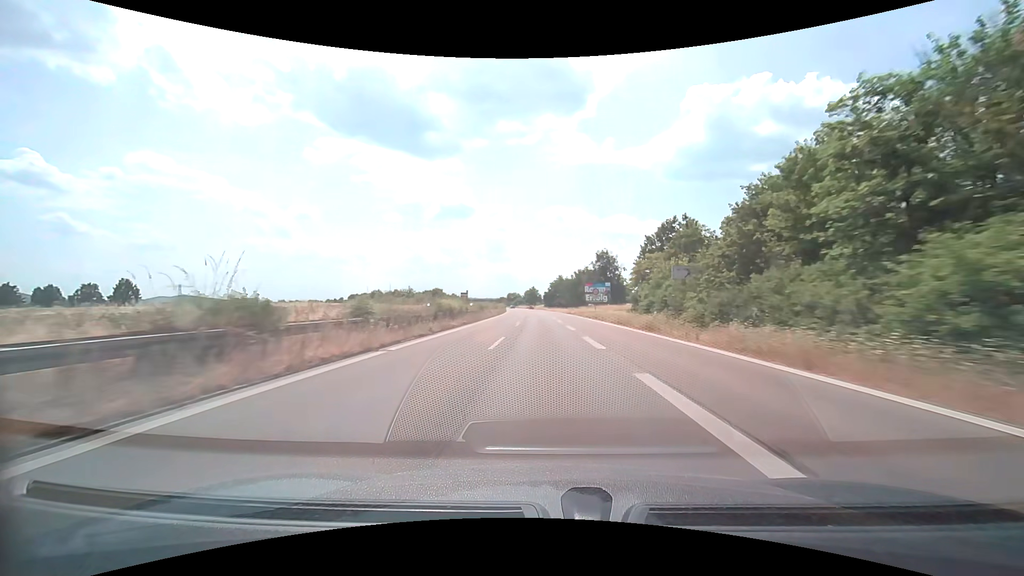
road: trunk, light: Day
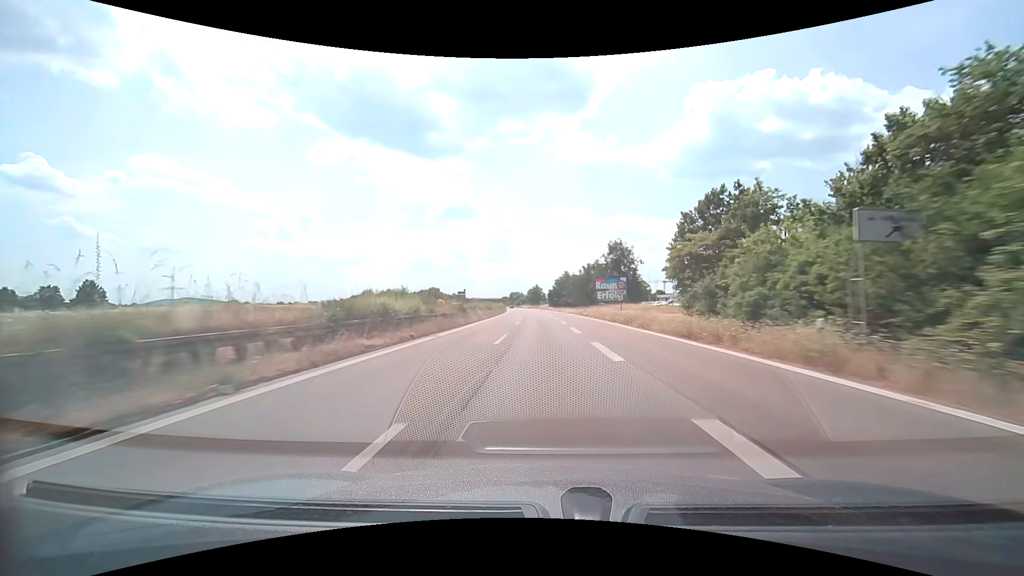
(0.0, +15.8) m; 0°
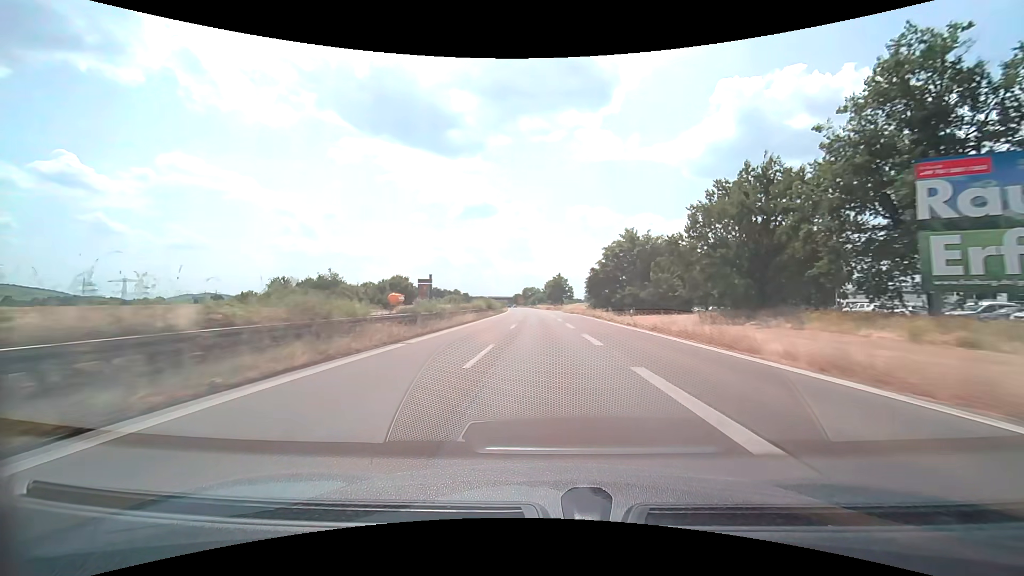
(-1.8, +79.0) m; -2°
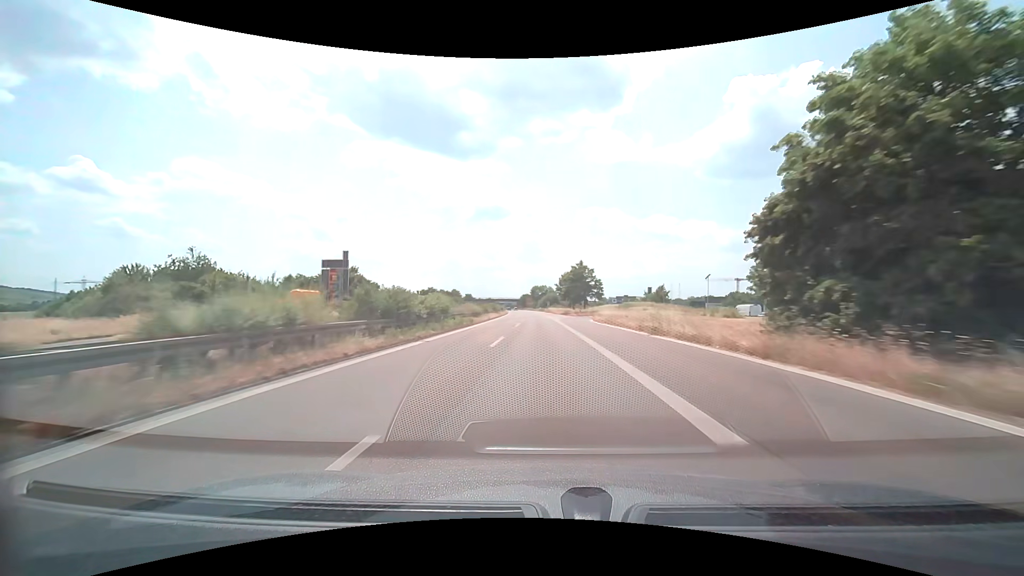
(-0.5, +47.4) m; -2°
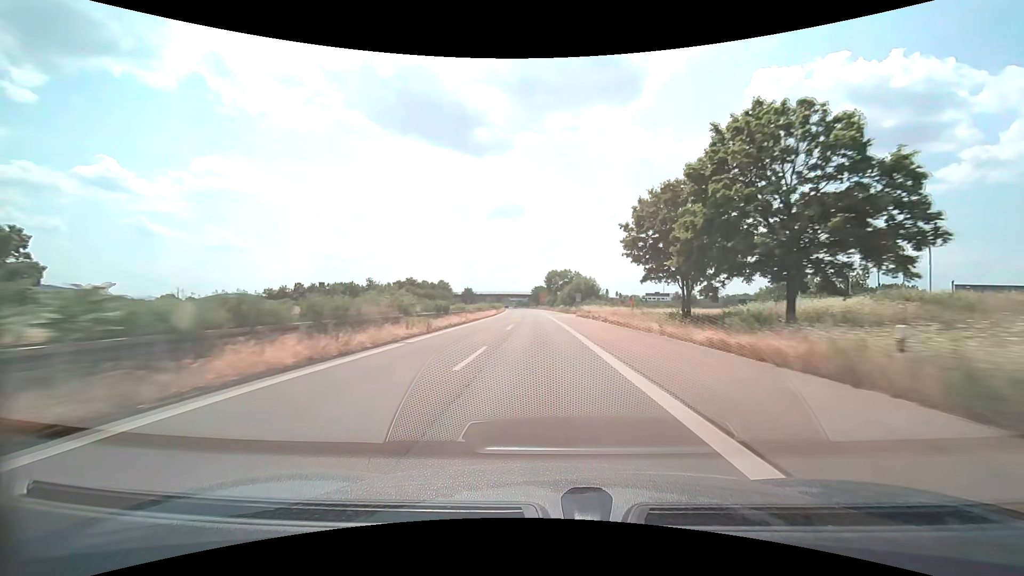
(-1.3, +79.0) m; -2°
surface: asphalt
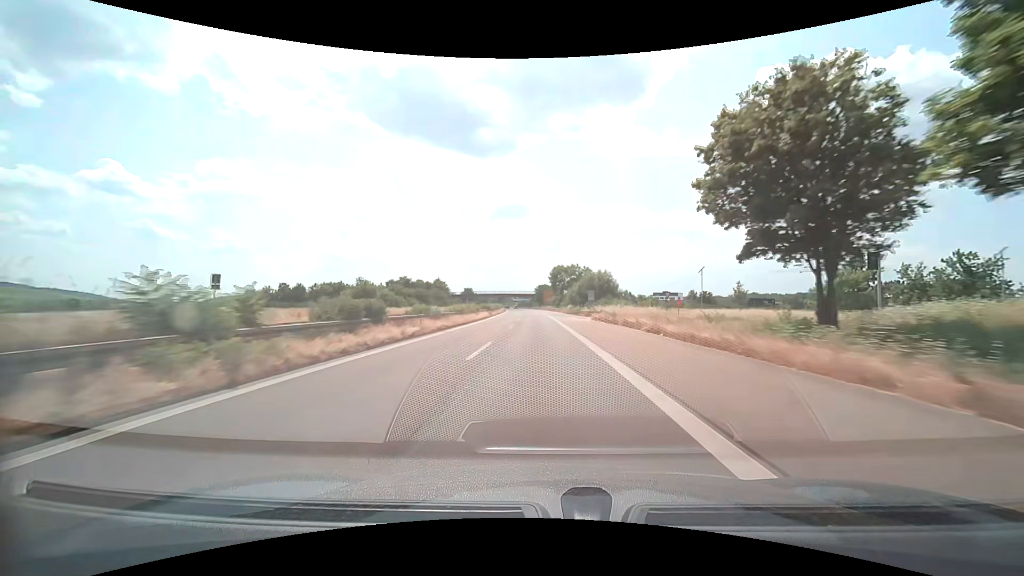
(0.0, +15.8) m; -1°
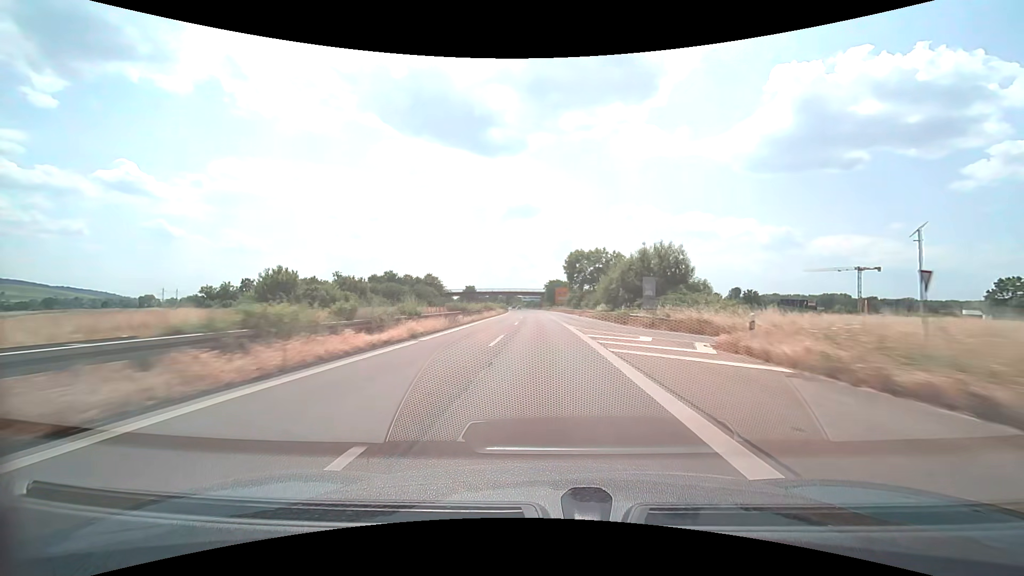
(-0.3, +31.6) m; -1°
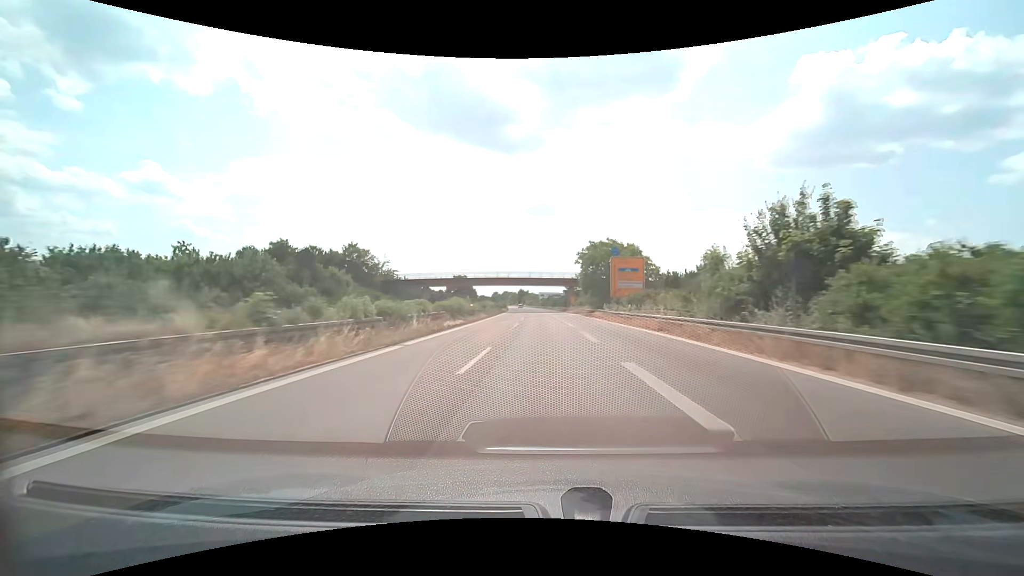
(-1.6, +79.0) m; -2°
(0, +10) (0, +20) (0, +30) (0, +40) (-1, +50) (-1, +60) (-1, +70) (-1, +80) (-2, +90) (-2, +100) m
